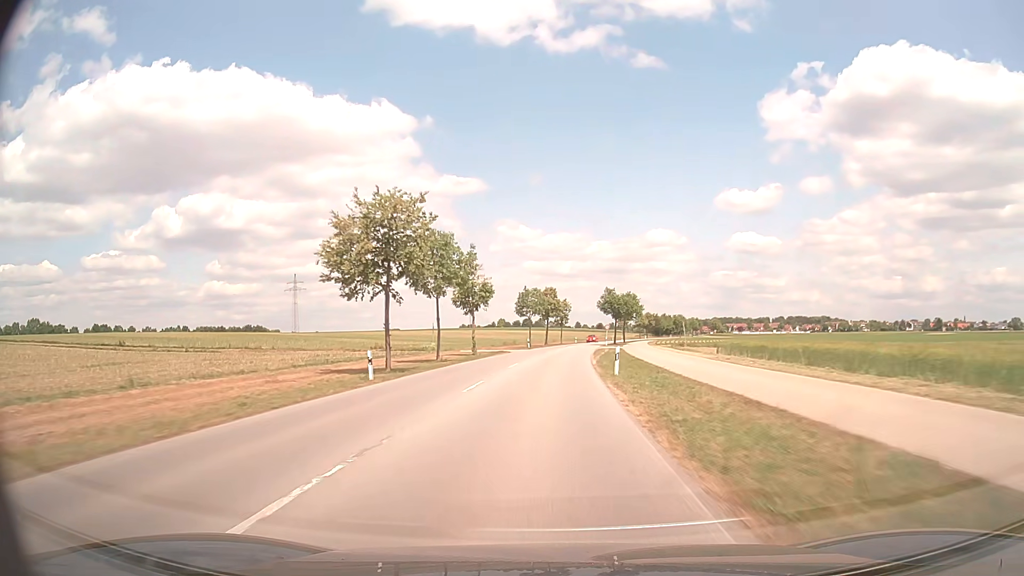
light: Day
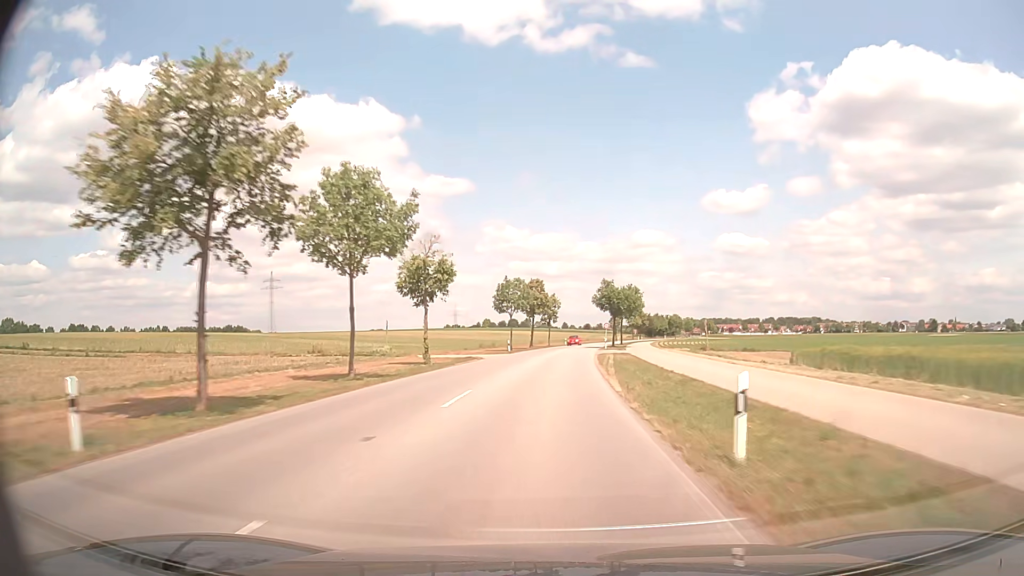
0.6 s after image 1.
(+0.1, +15.2) m; +1°
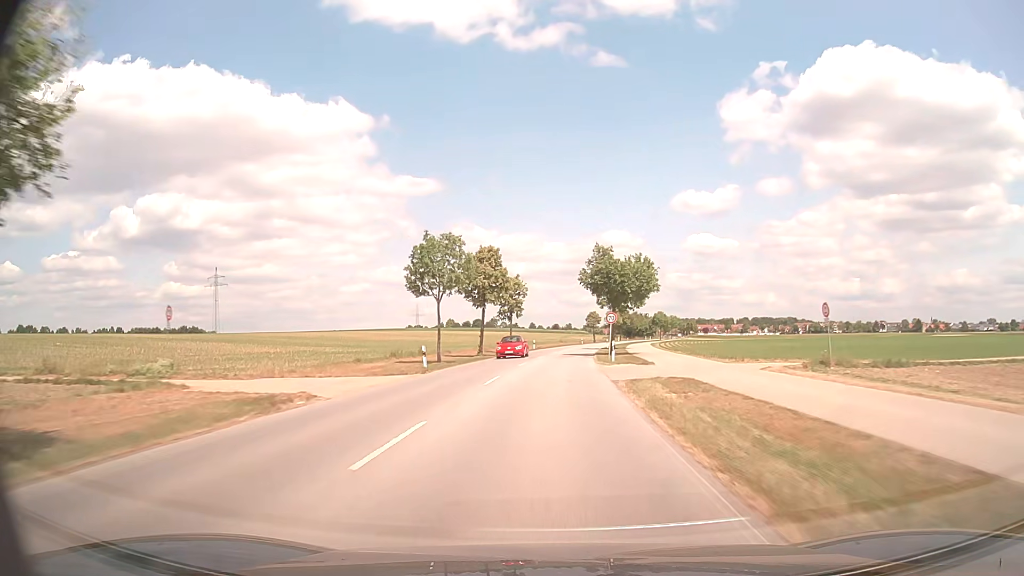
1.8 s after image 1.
(+0.7, +29.7) m; +3°
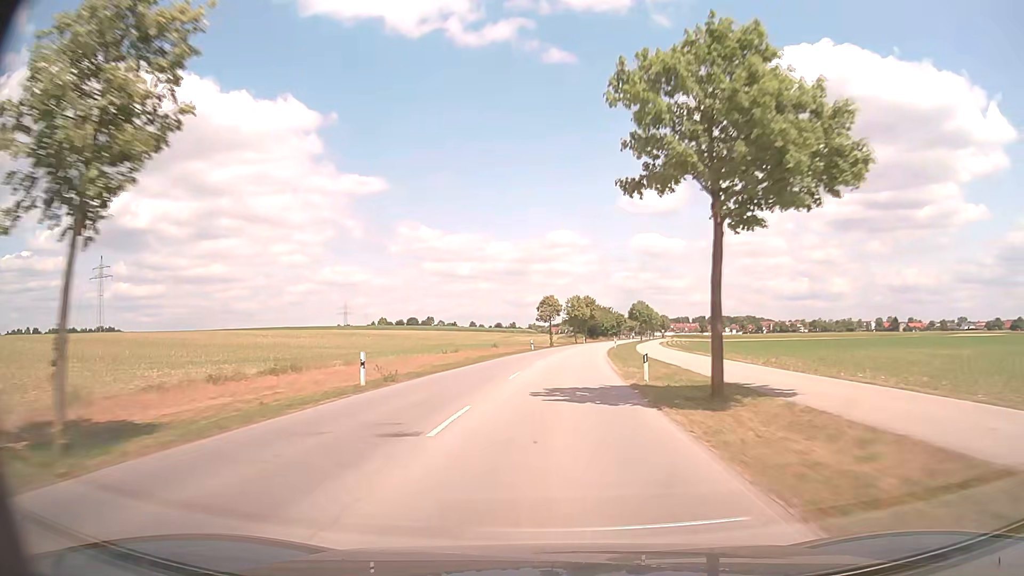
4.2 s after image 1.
(+2.5, +57.2) m; +5°
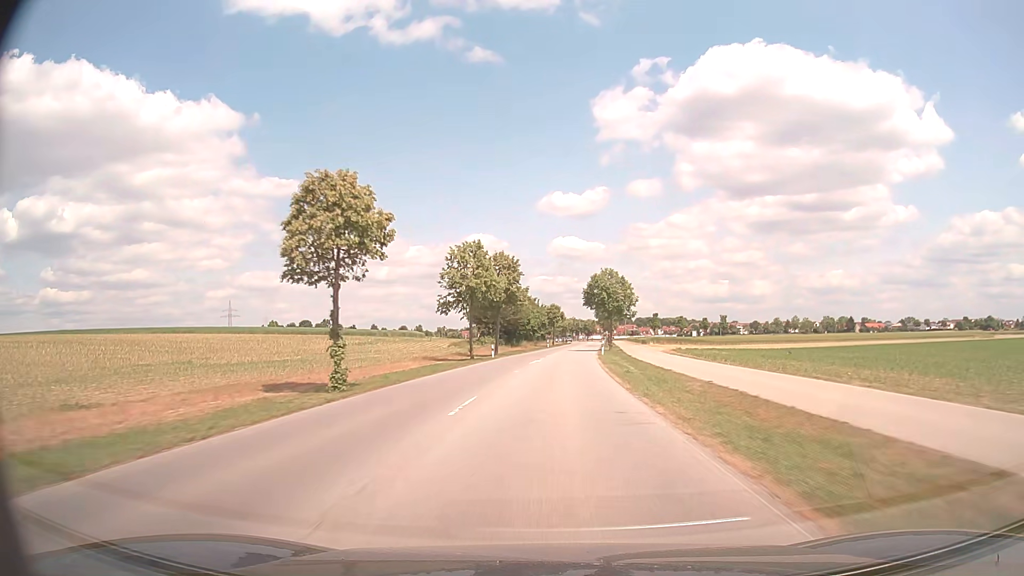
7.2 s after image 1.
(+4.3, +68.7) m; +7°
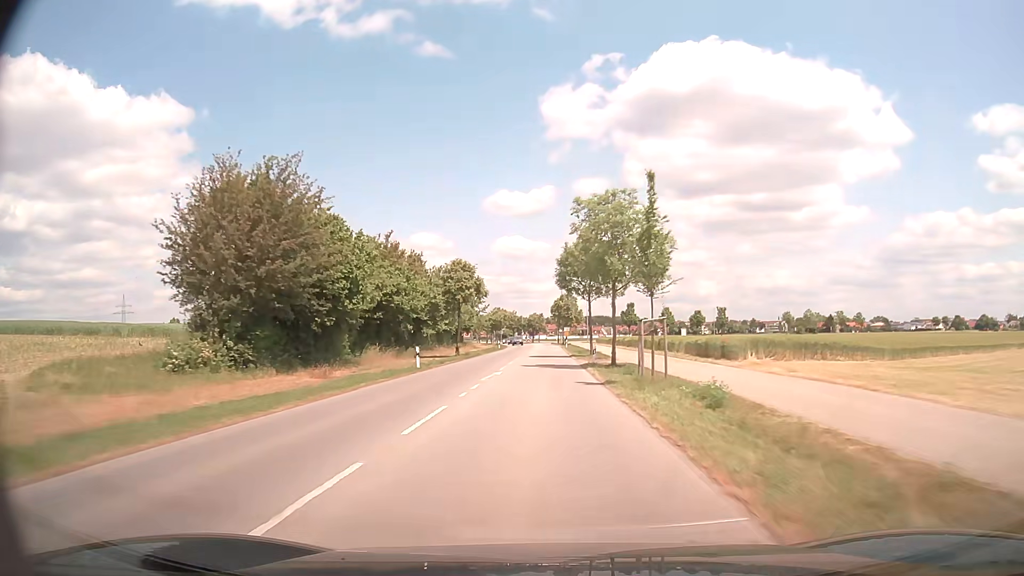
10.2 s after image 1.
(+3.6, +68.2) m; +5°
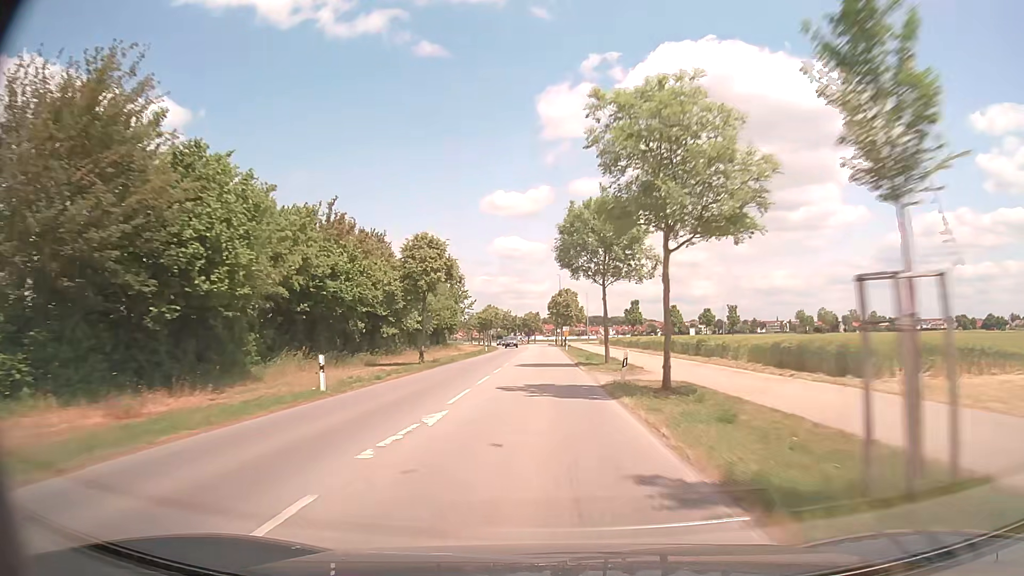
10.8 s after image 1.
(+0.1, +13.6) m; 0°
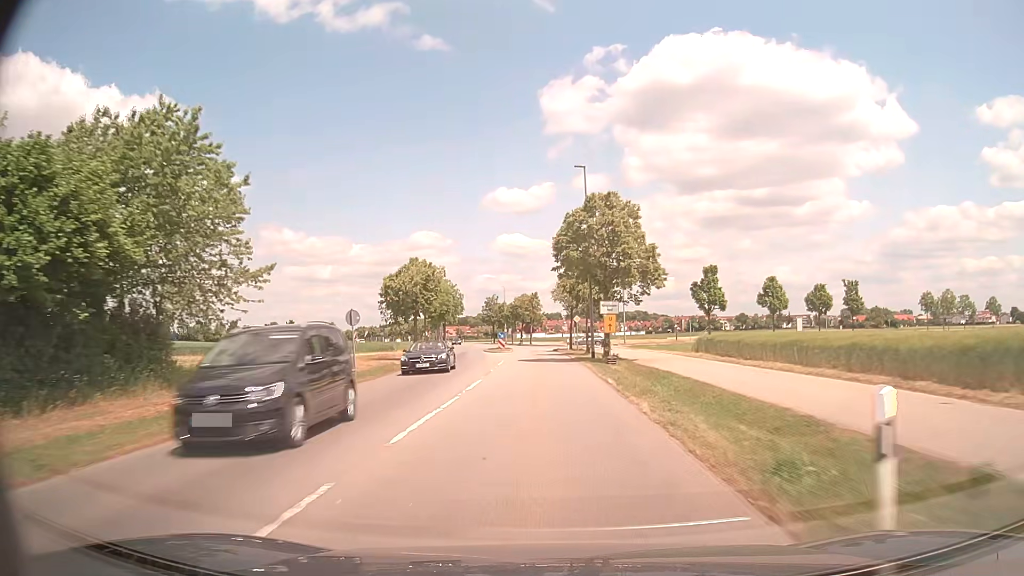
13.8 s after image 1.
(-0.1, +65.2) m; 0°
(0, +10) (0, +20) (0, +30) (0, +40) (-1, +50) (-1, +60) (-2, +70) (-3, +80) (-4, +90) (-6, +100) m
